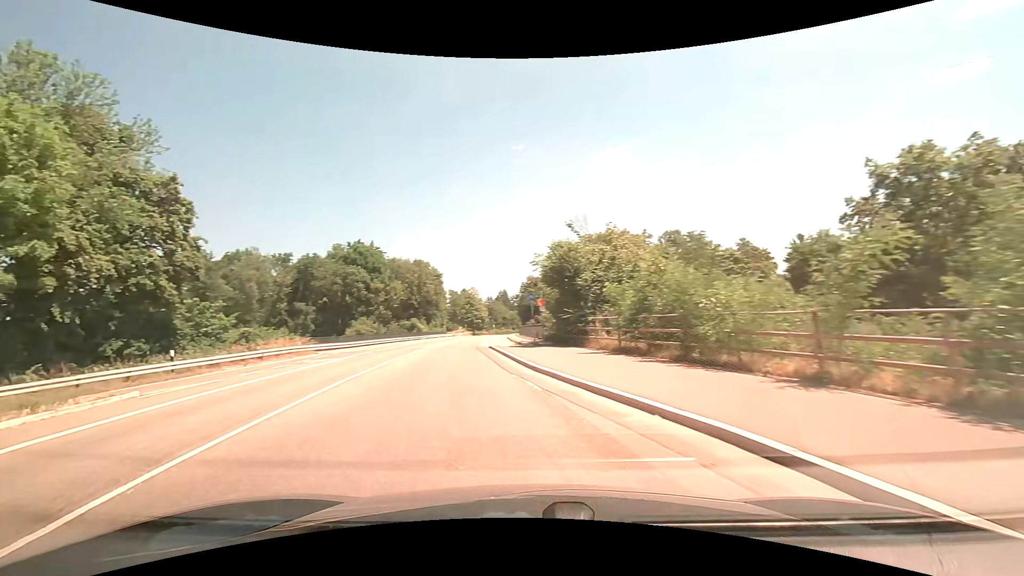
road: tertiary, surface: asphalt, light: Day
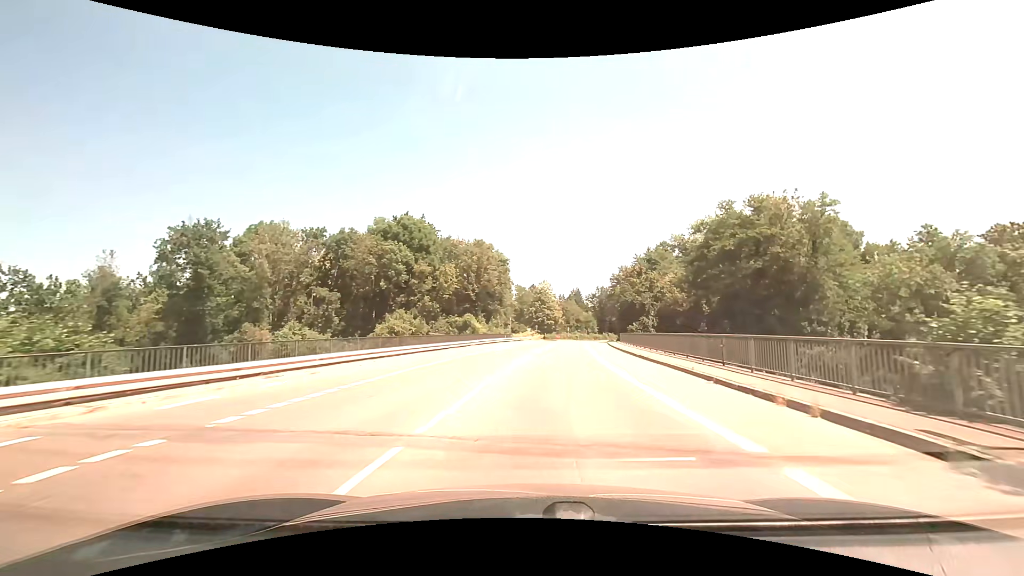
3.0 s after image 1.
(-4.7, +26.2) m; -8°
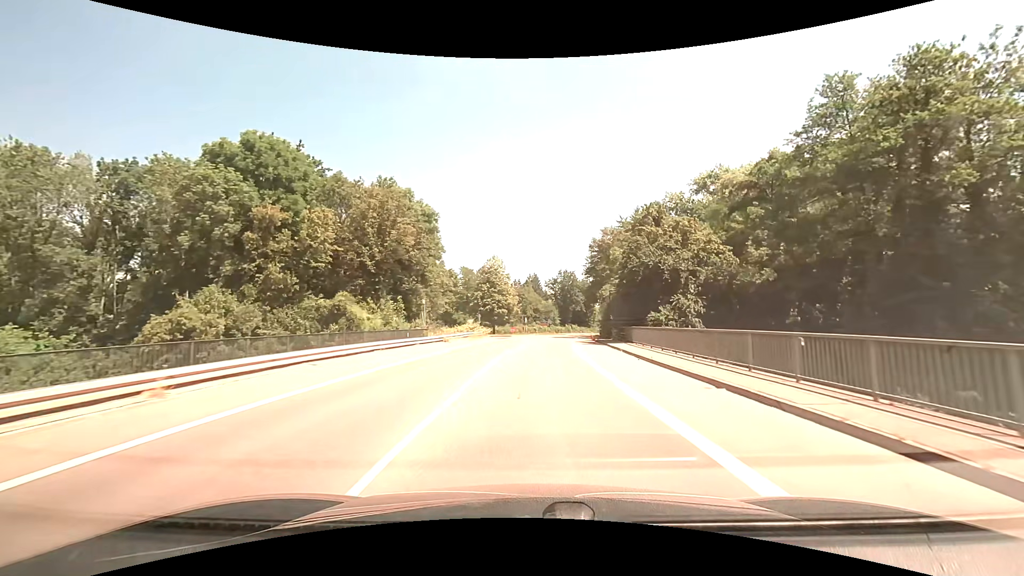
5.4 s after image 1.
(+1.8, +30.6) m; +5°
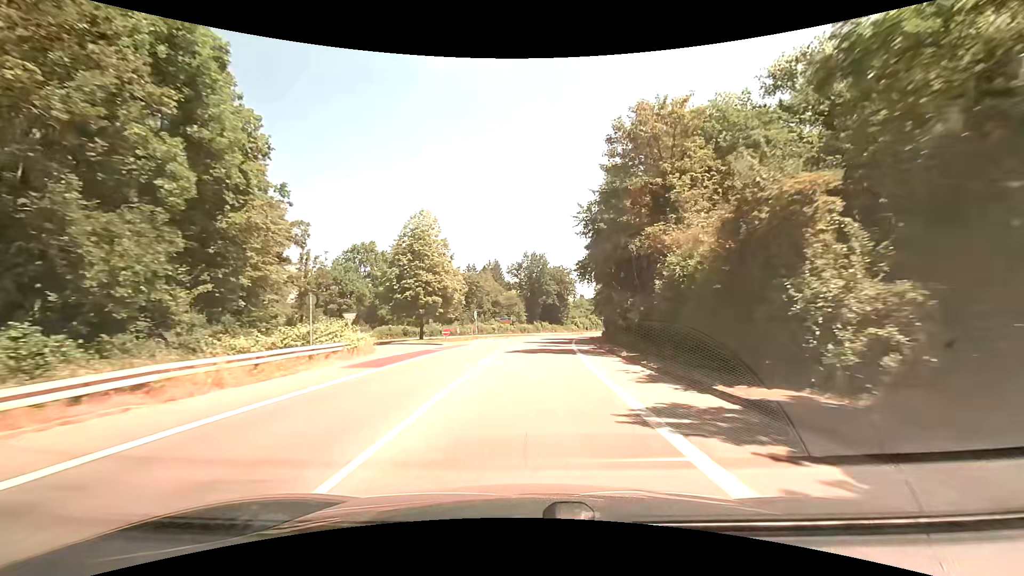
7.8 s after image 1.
(+1.4, +35.2) m; +4°
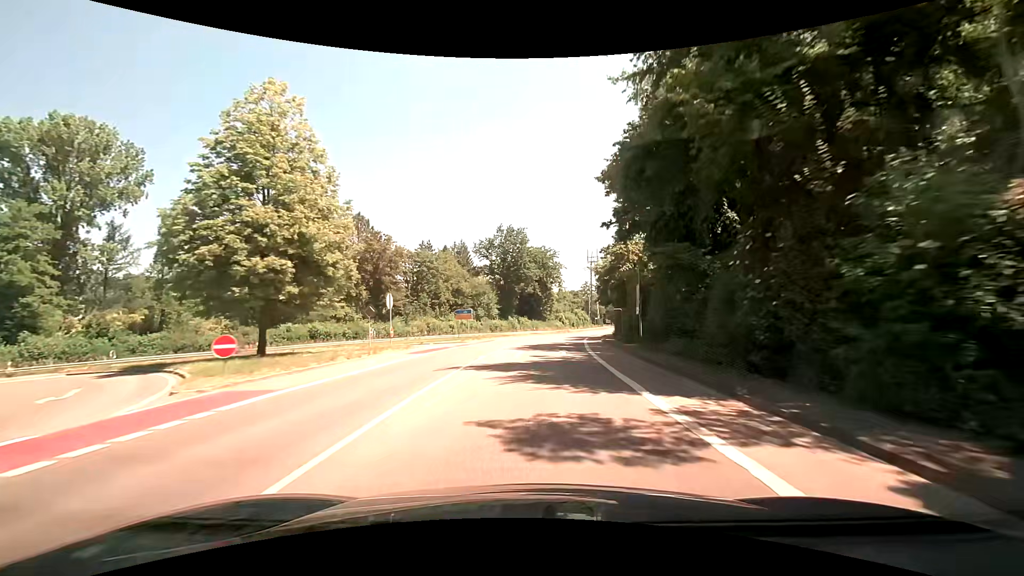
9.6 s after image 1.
(+0.6, +28.4) m; +3°
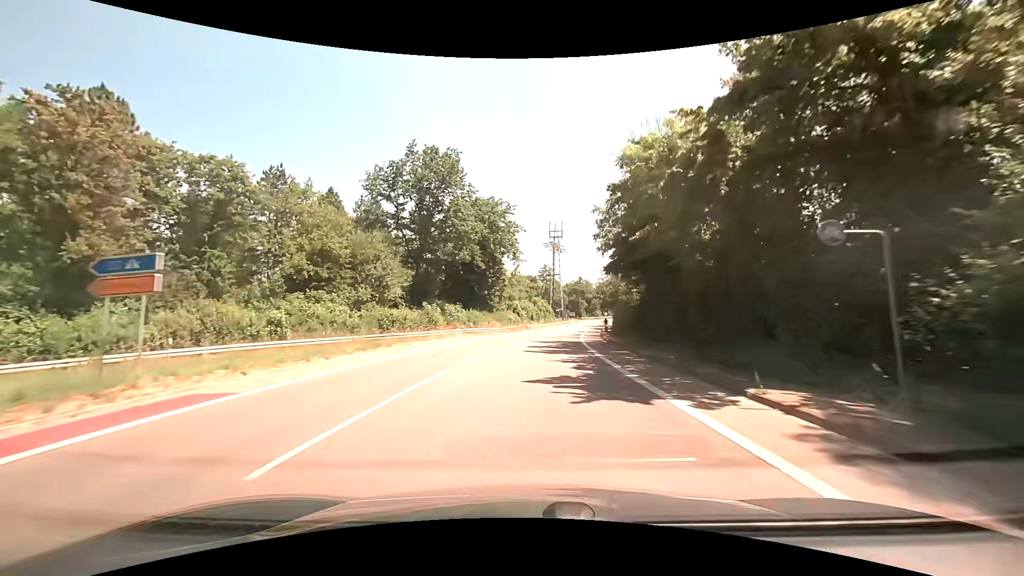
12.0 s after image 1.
(+1.8, +38.6) m; +5°
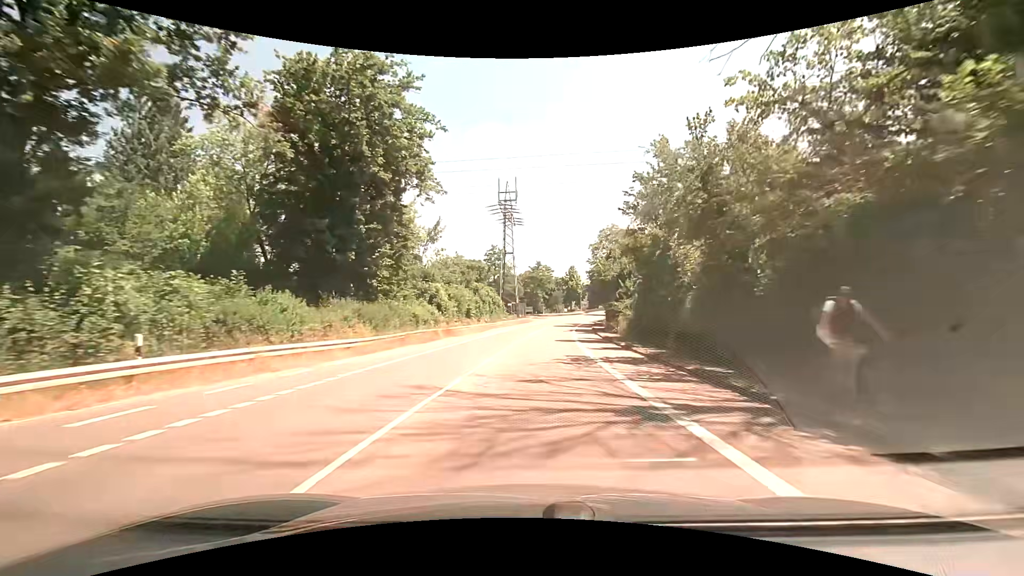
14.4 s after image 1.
(+1.9, +37.7) m; +6°
